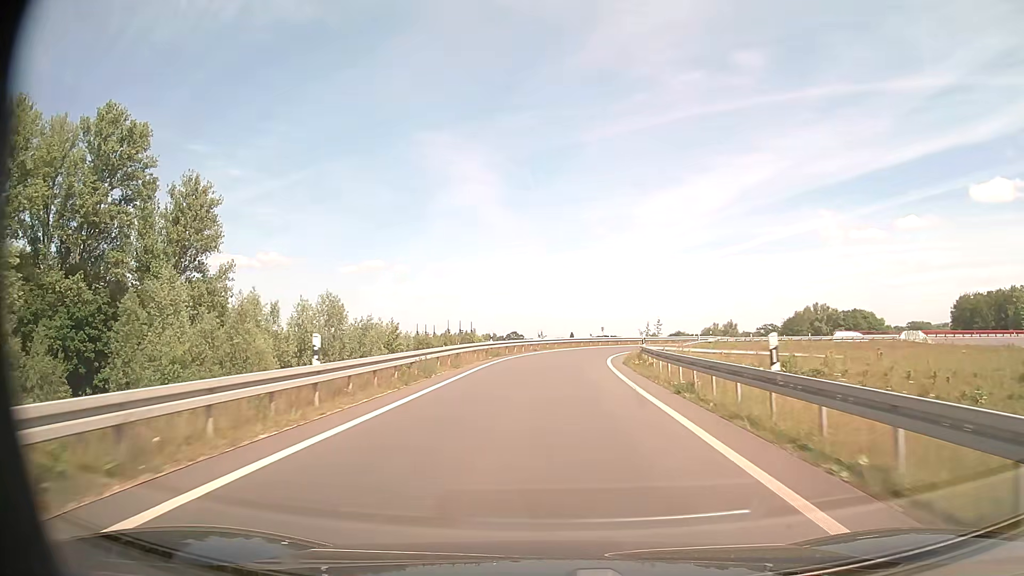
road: trunk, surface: asphalt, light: Day
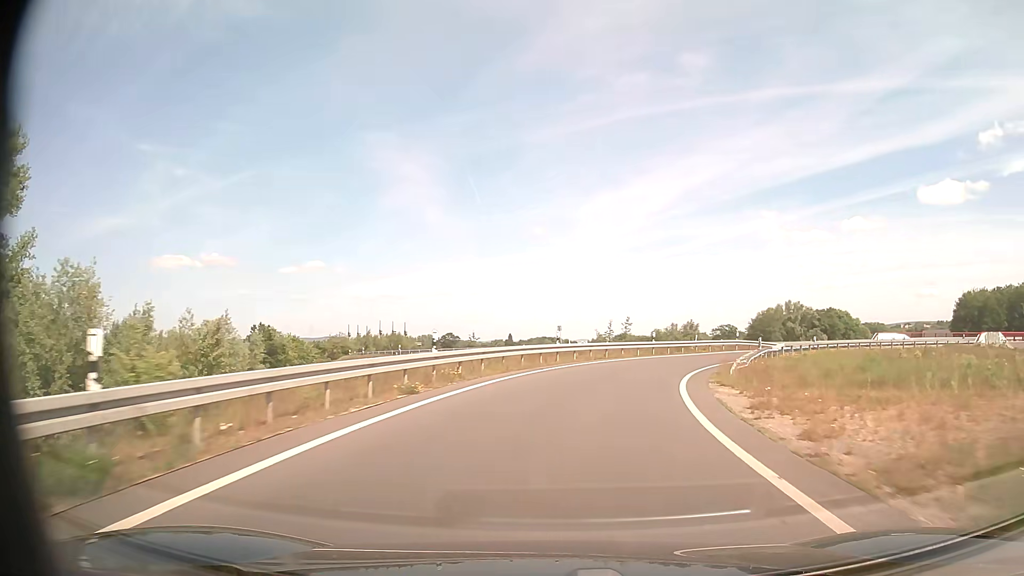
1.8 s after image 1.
(+0.4, +30.2) m; +4°
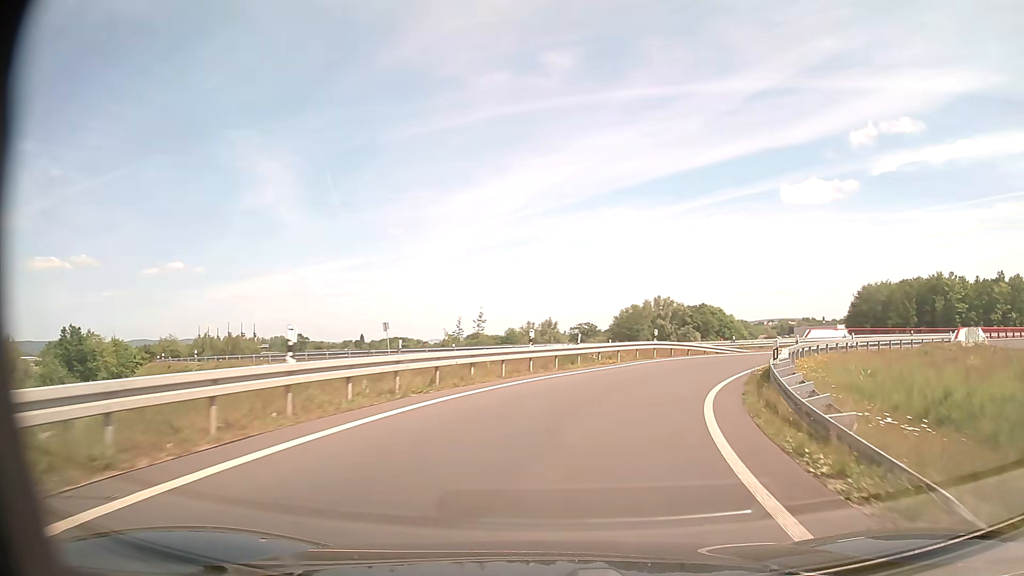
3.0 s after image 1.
(+1.8, +18.4) m; +12°
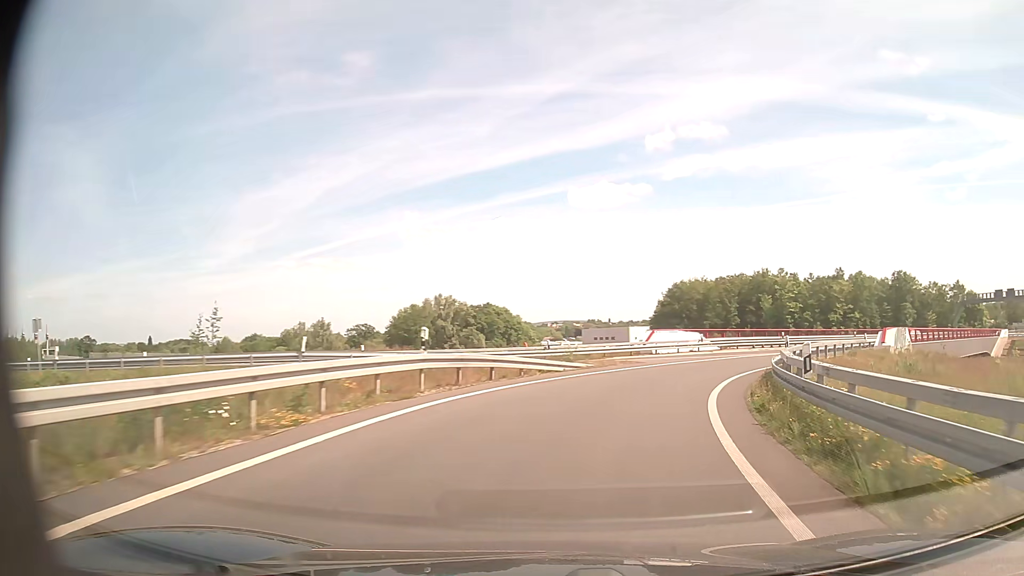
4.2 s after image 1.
(+2.6, +17.6) m; +18°
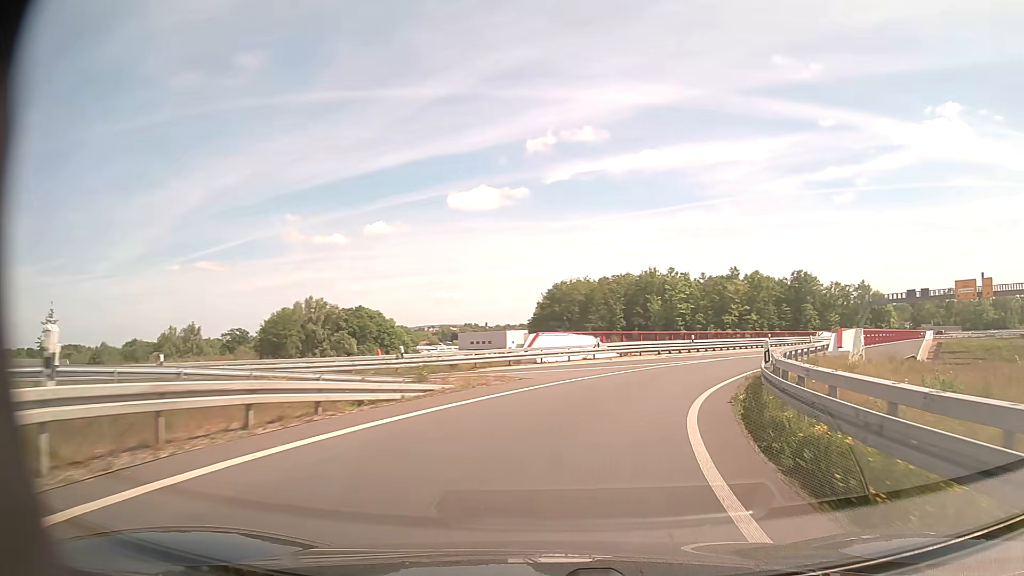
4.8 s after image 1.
(+0.8, +8.8) m; +11°
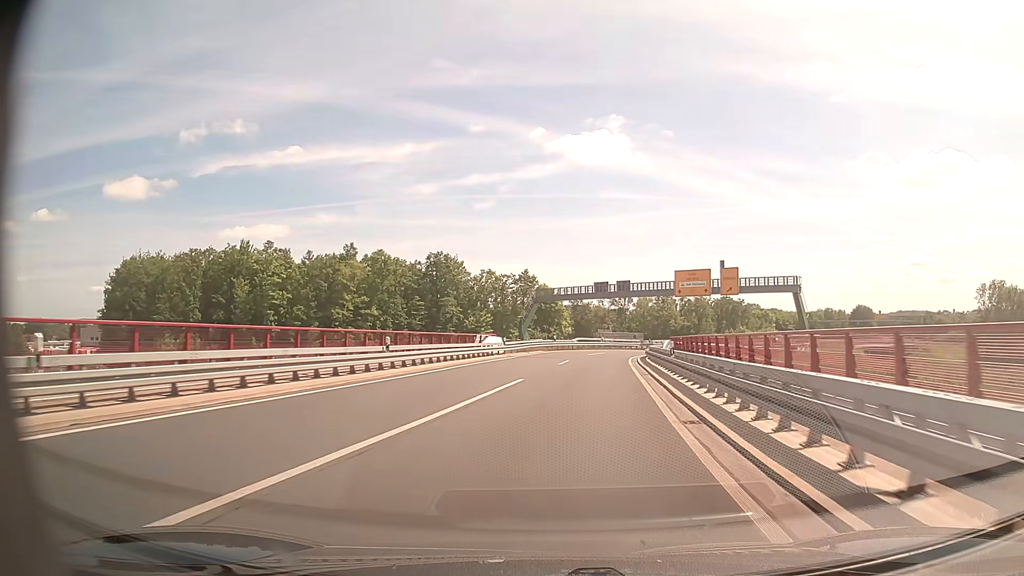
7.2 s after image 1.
(+11.4, +34.3) m; +32°
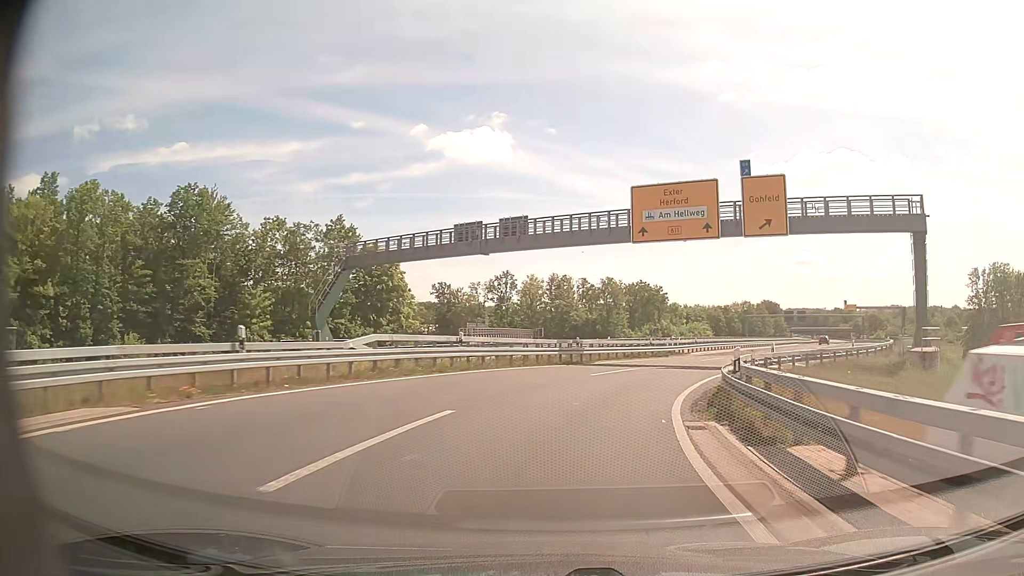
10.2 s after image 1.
(+4.4, +47.6) m; +10°
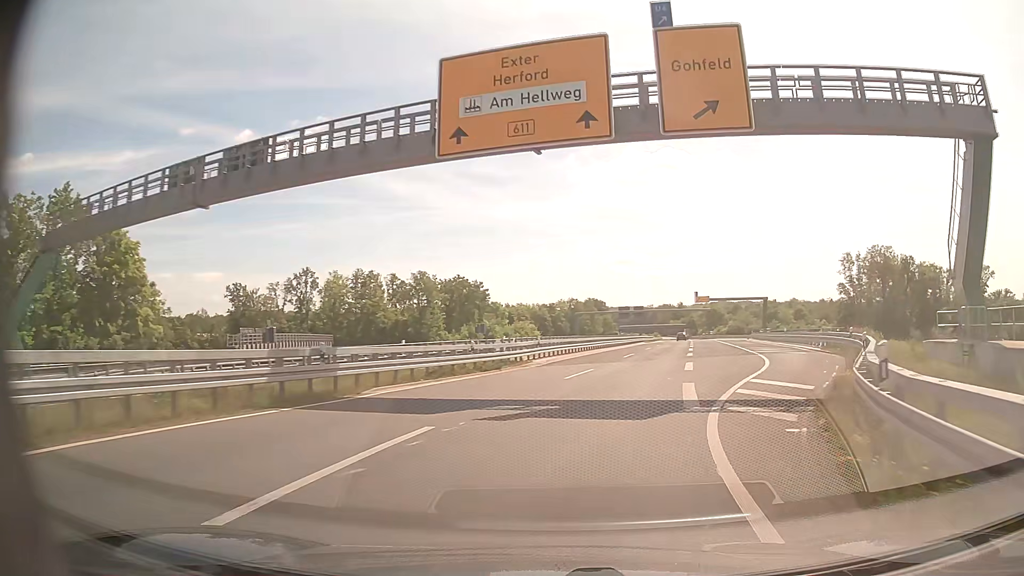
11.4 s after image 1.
(+2.3, +18.6) m; +15°
